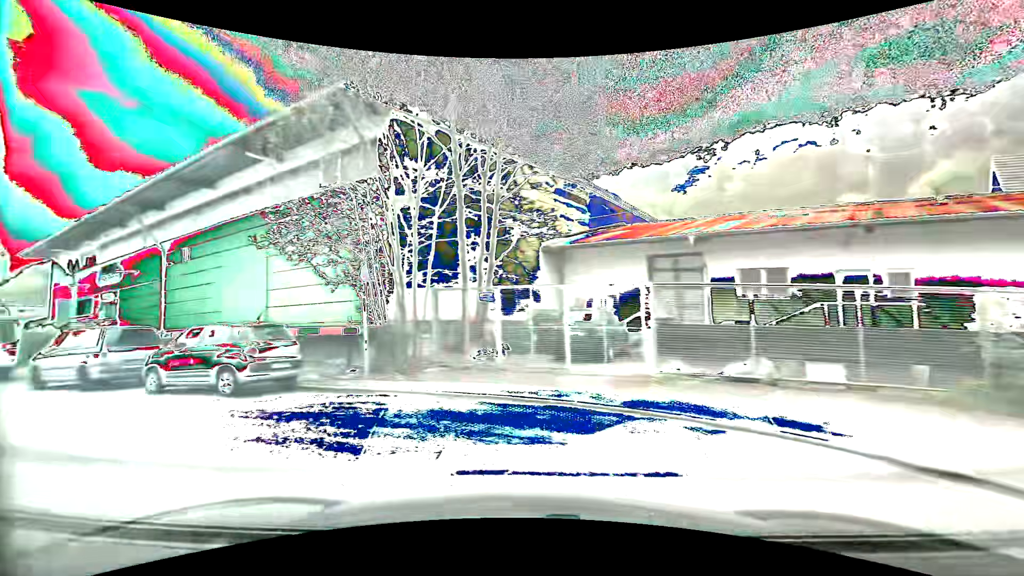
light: Day
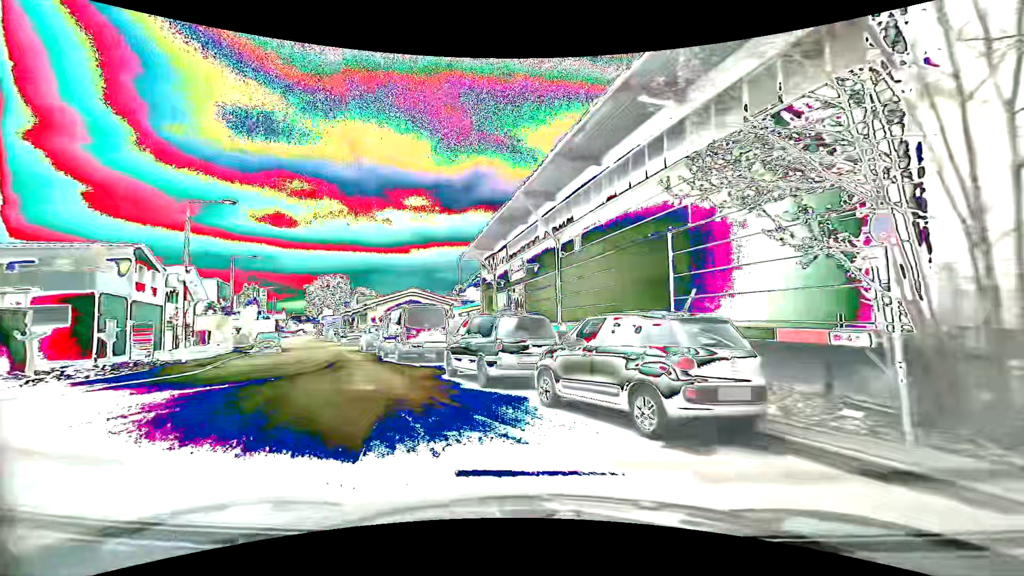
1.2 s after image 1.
(-2.3, +5.4) m; -43°
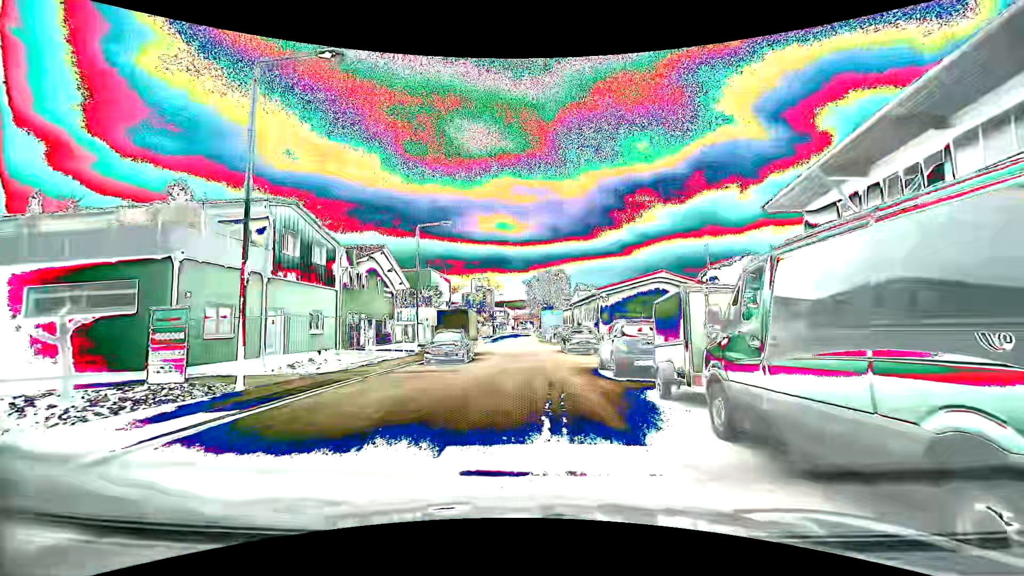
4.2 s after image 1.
(-5.8, +17.3) m; -25°
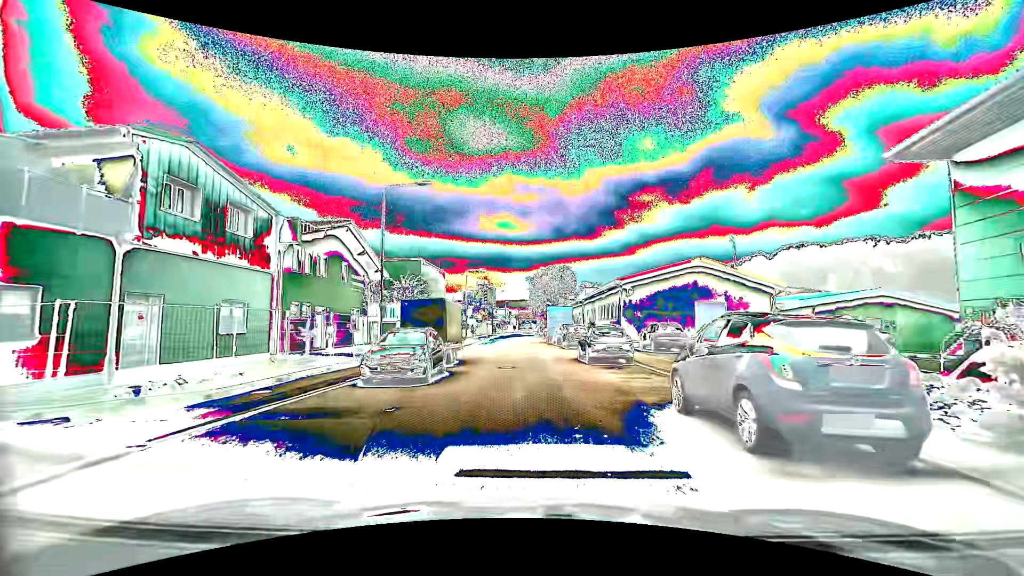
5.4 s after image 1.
(0.0, +8.6) m; 0°
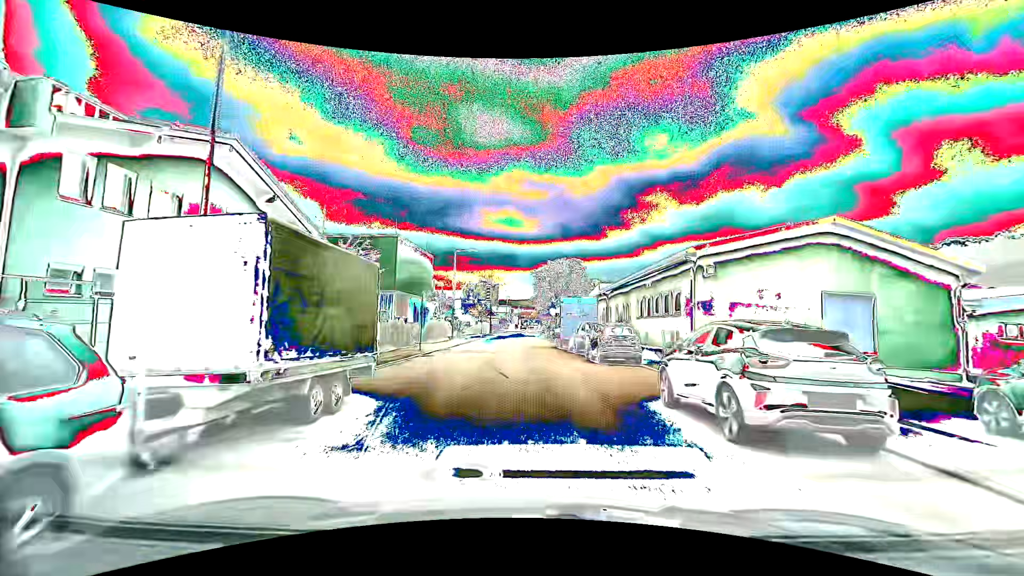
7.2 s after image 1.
(0.0, +13.6) m; 0°
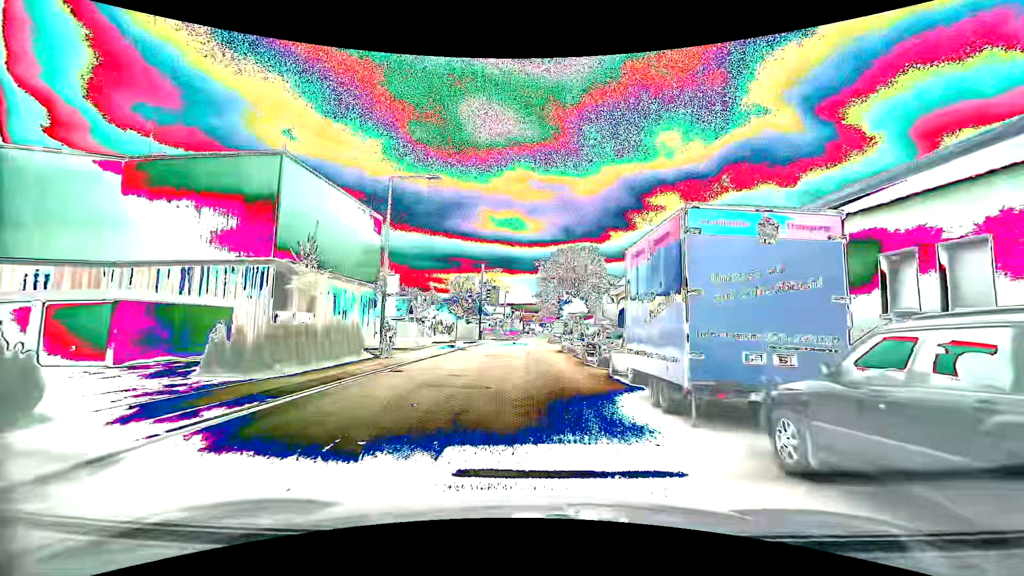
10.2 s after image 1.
(-0.1, +23.8) m; -1°
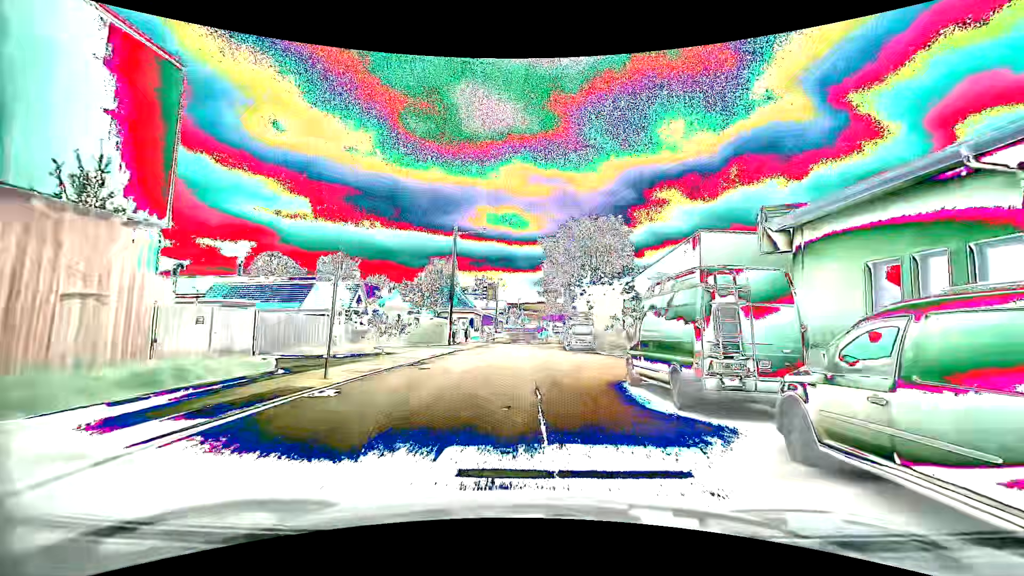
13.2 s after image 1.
(0.0, +23.2) m; 0°
(0, +10) (0, +20) (+1, +30) (+1, +40) (+2, +50) (+2, +60) (+3, +70) (+5, +80) (+7, +89) (+9, +99) m
